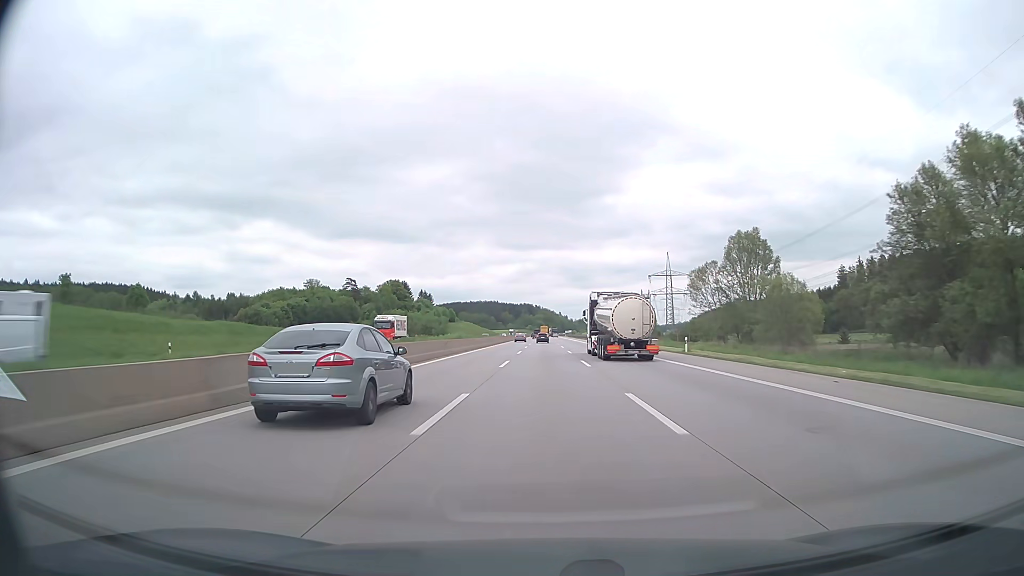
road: motorway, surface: asphalt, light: Day
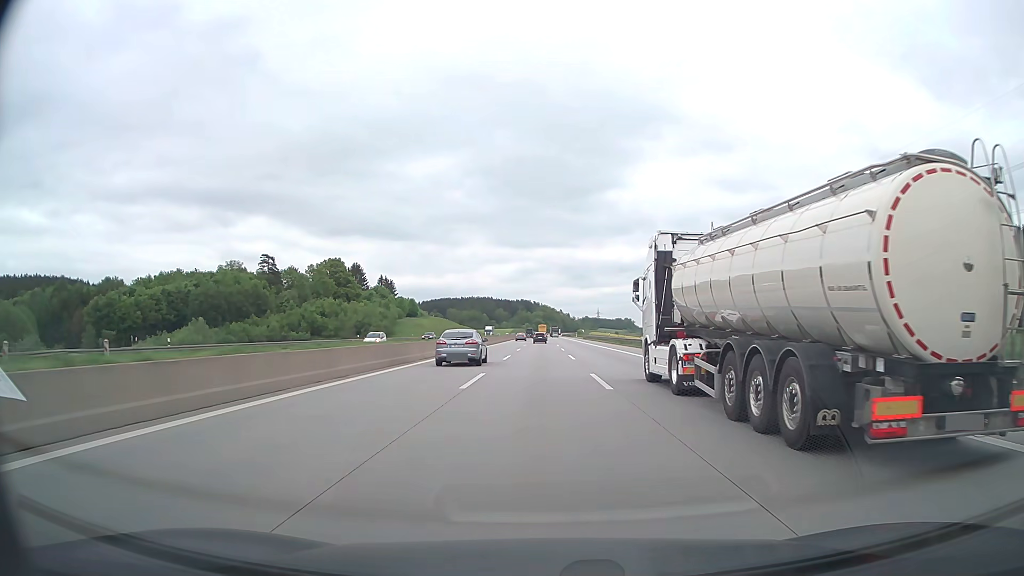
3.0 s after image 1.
(+0.2, +101.0) m; 0°
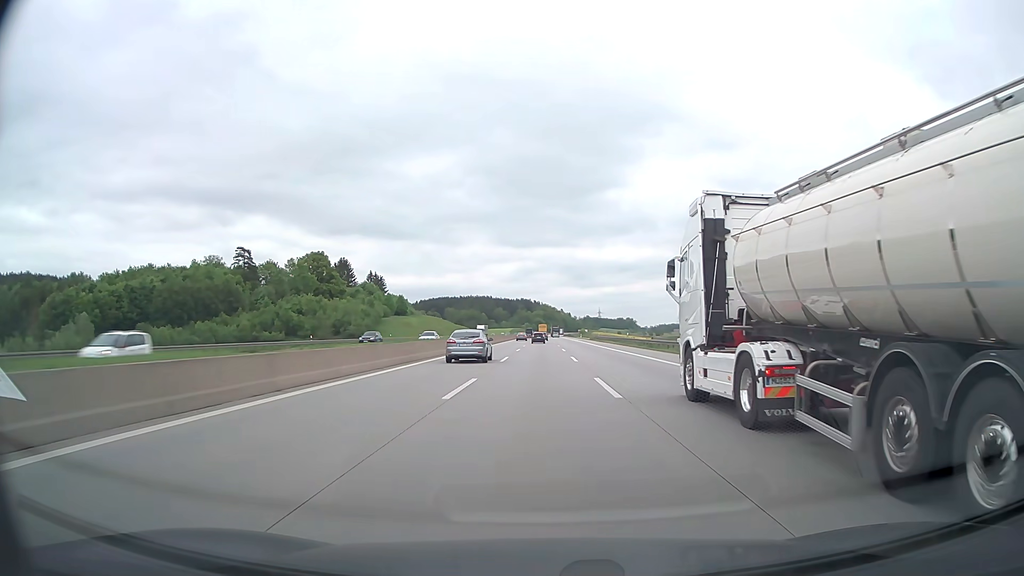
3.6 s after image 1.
(0.0, +20.2) m; 0°
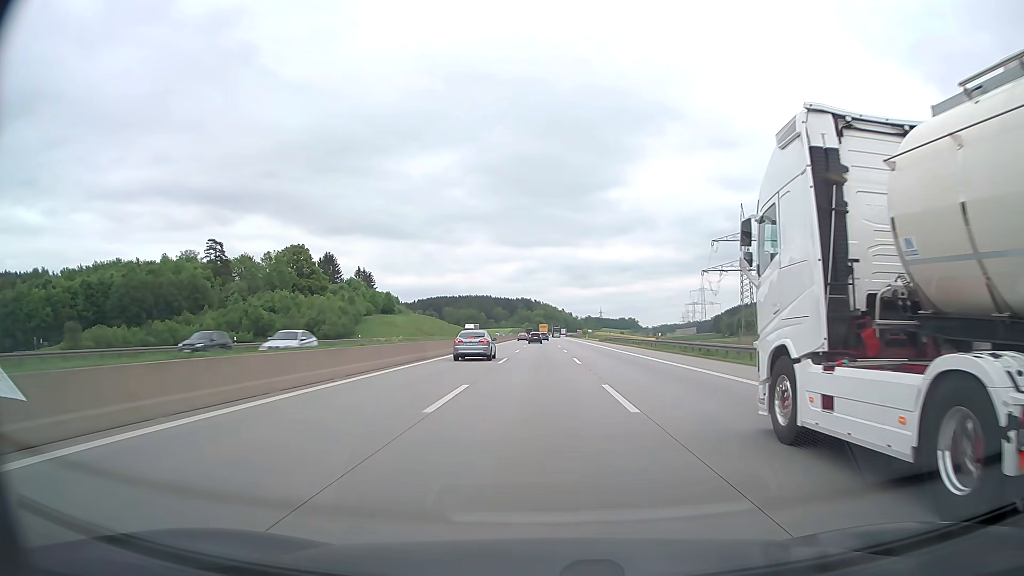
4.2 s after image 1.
(0.0, +20.2) m; 0°
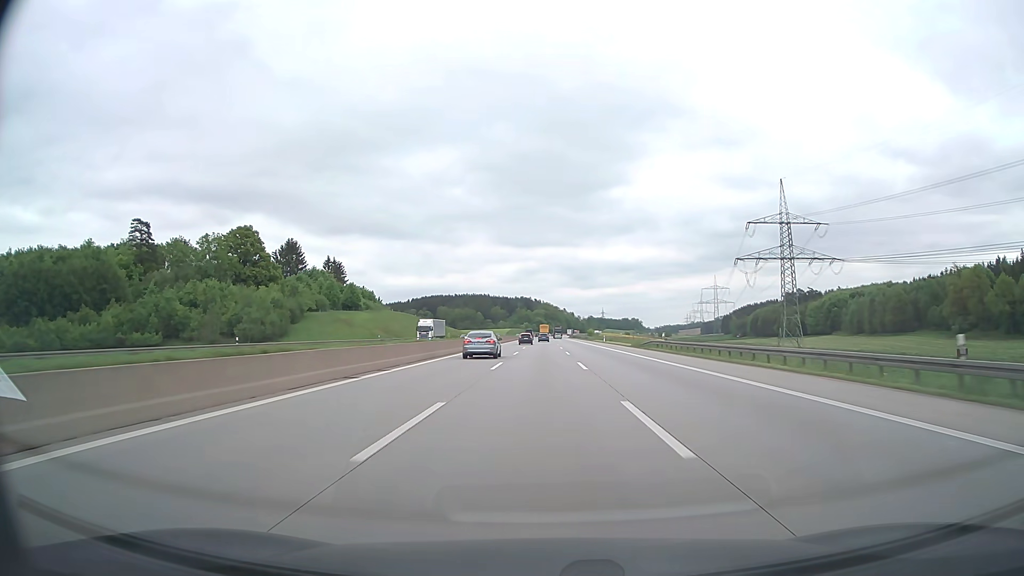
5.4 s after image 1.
(-0.1, +40.3) m; 0°
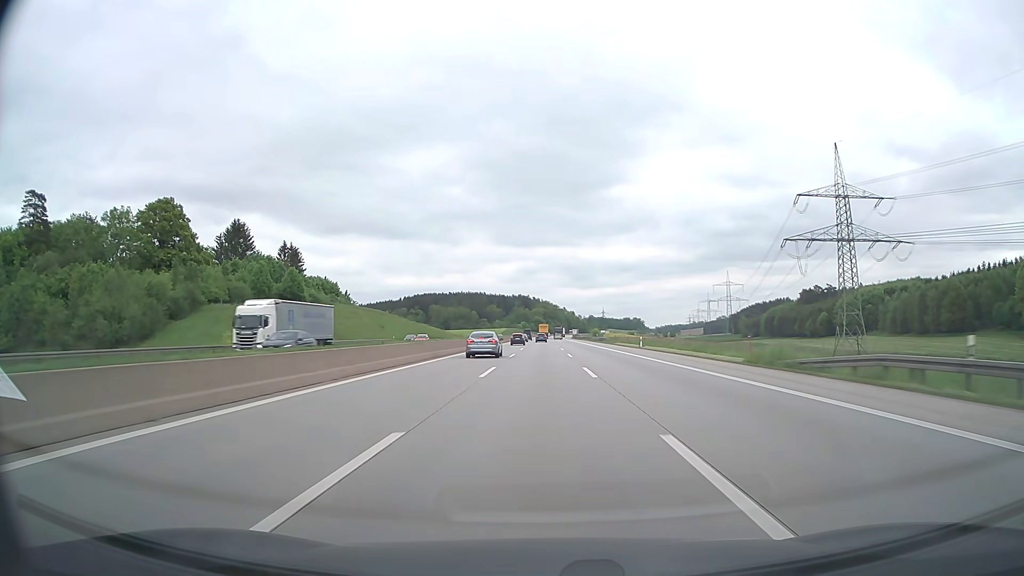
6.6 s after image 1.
(0.0, +40.3) m; 0°
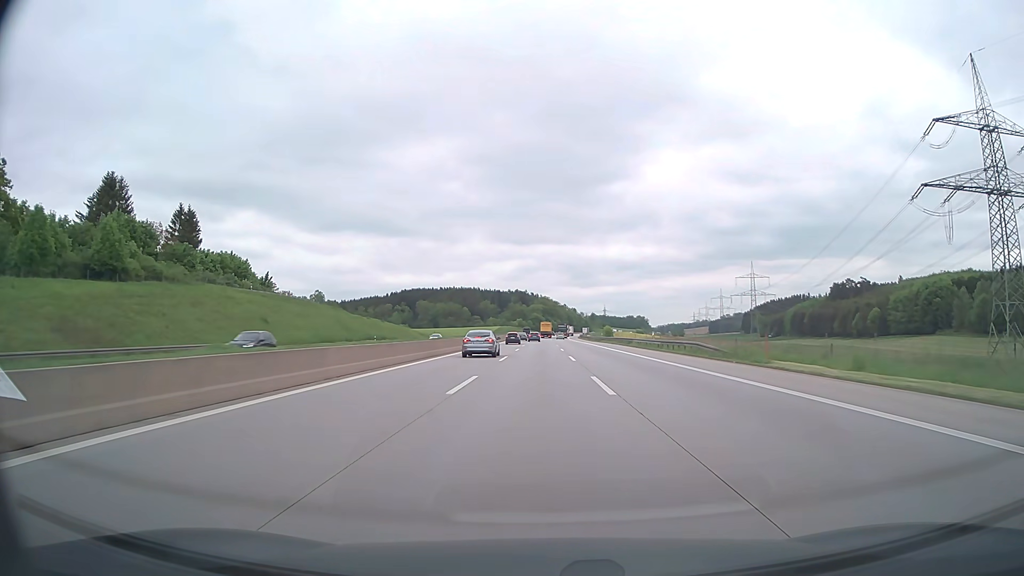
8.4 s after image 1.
(+0.1, +60.4) m; 0°
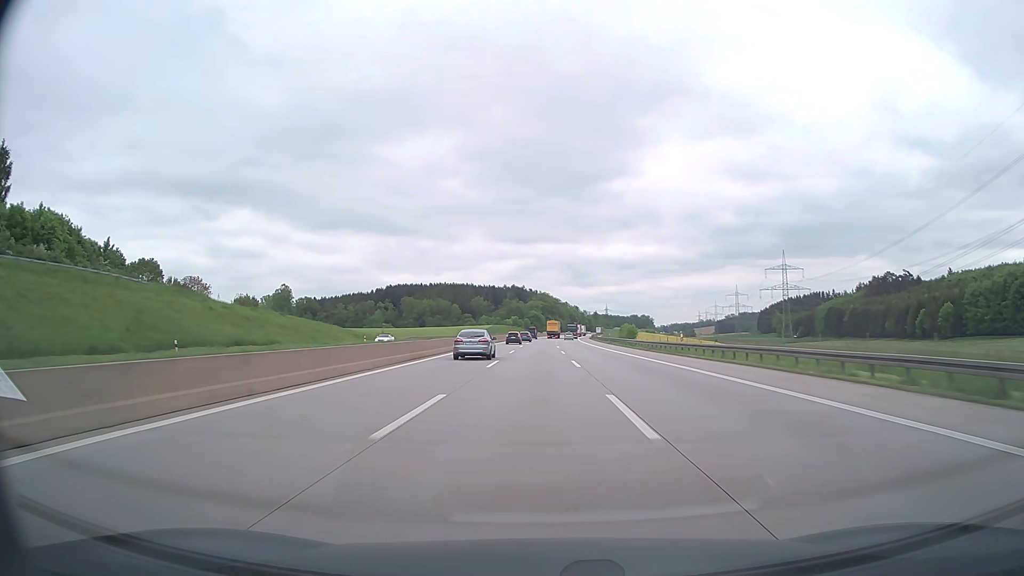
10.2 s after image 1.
(0.0, +60.1) m; 0°
